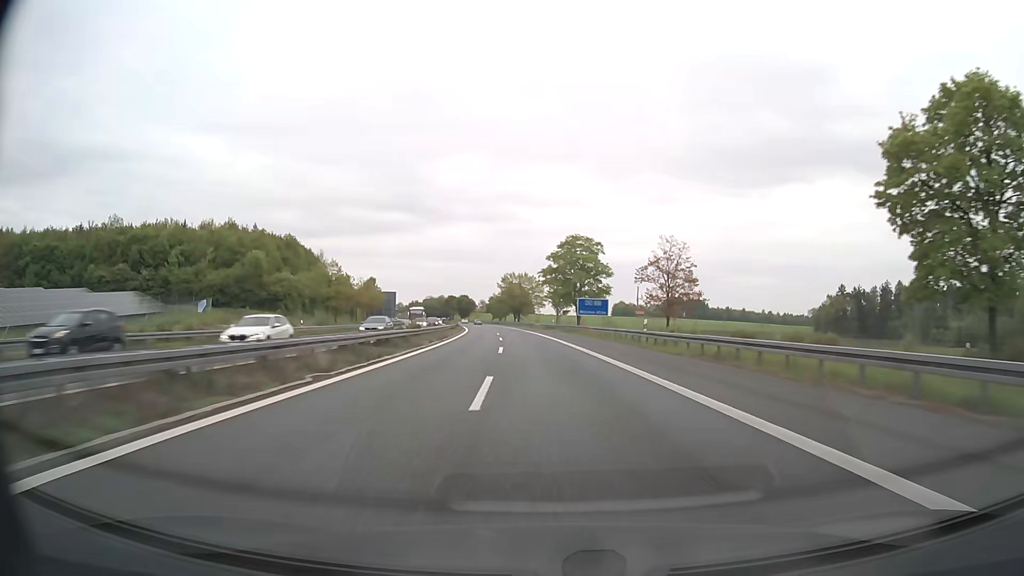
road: motorway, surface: asphalt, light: Day
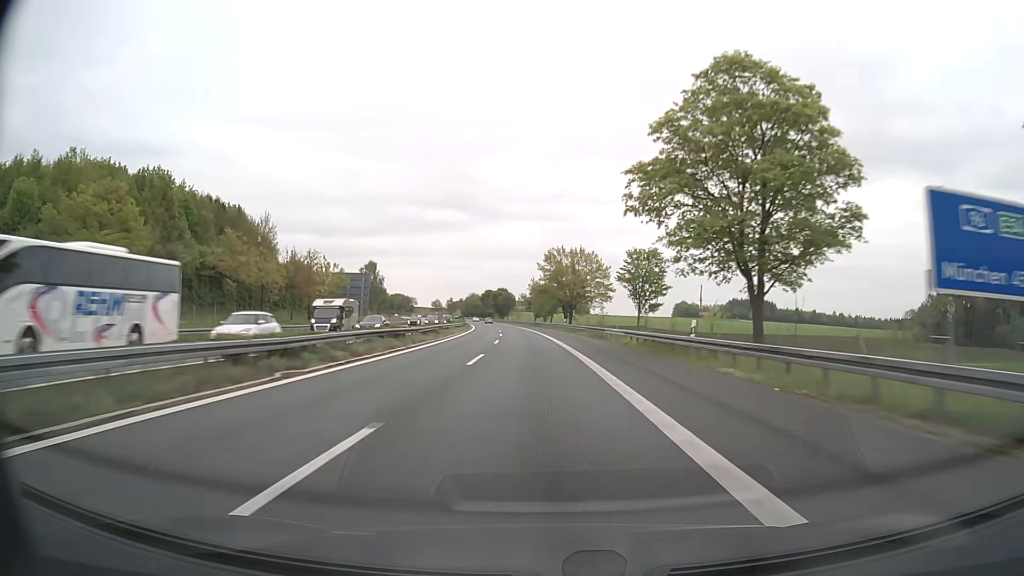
(-2.3, +61.9) m; -4°
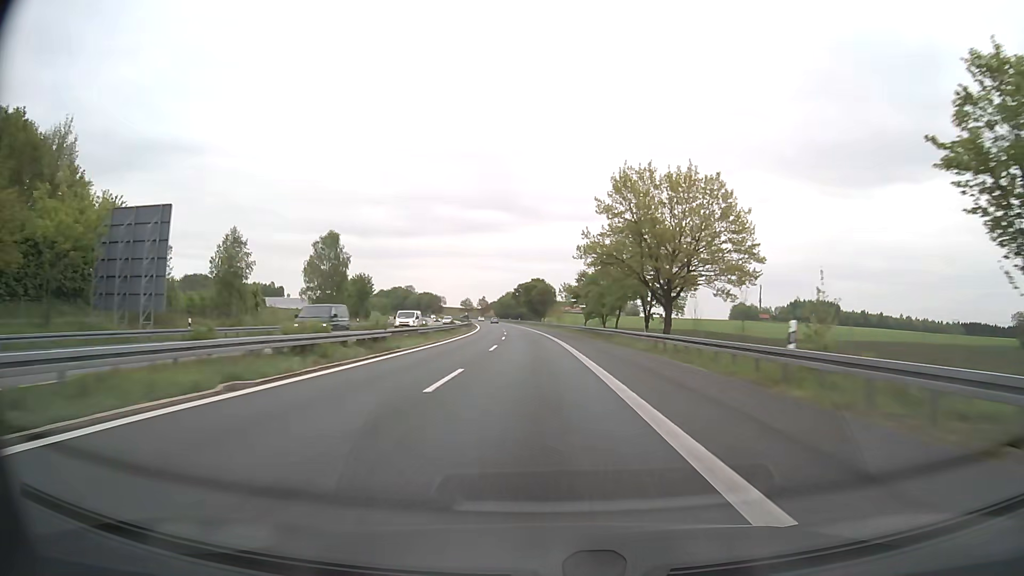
(-2.2, +61.8) m; -4°
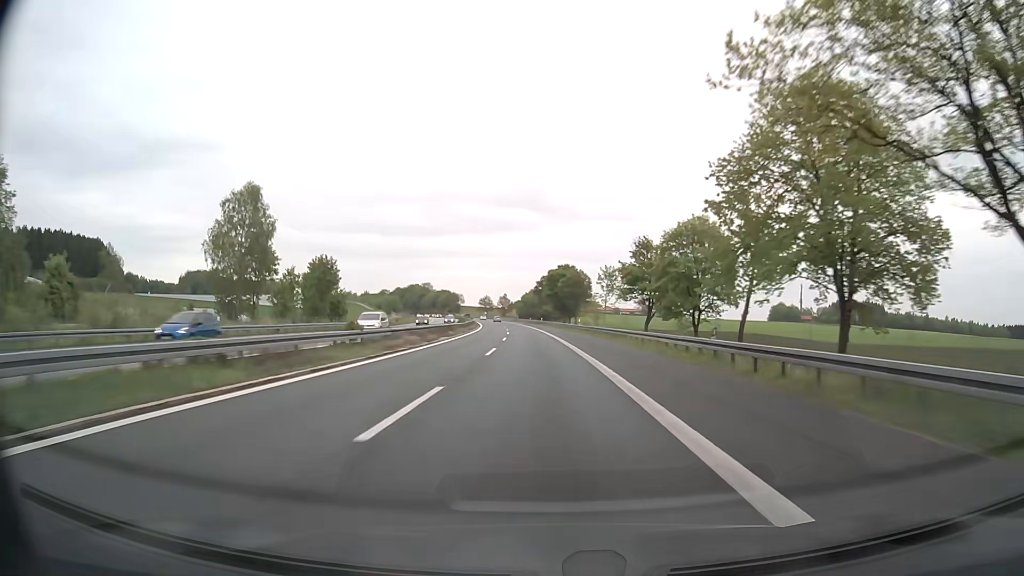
(-0.8, +41.2) m; -2°
(0, +10) (0, +20) (0, +30) (-1, +40) (-1, +50) (-1, +60) (-2, +70) (-3, +80) (-3, +90) (-4, +100) m
